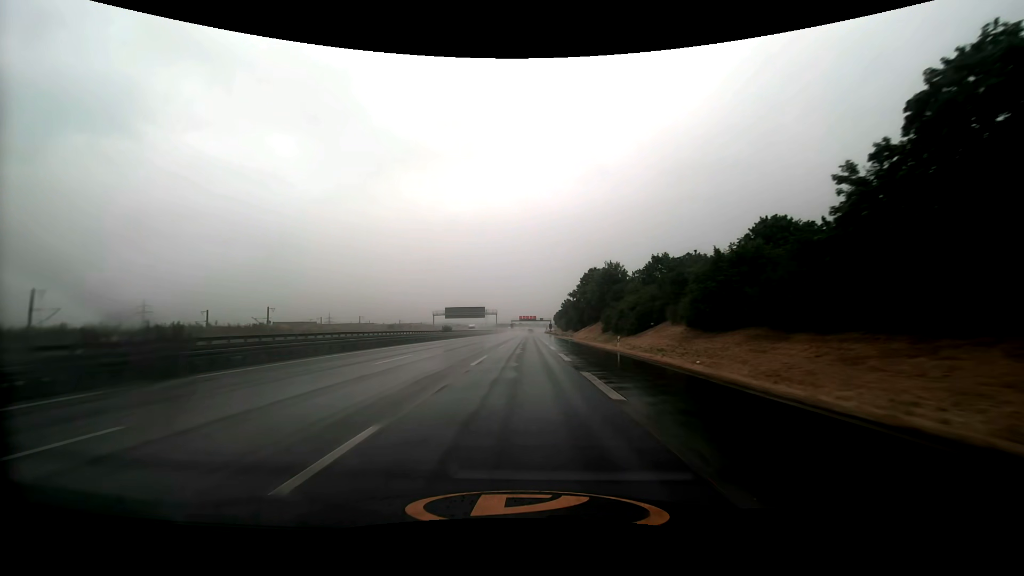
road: motorway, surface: asphalt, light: Day
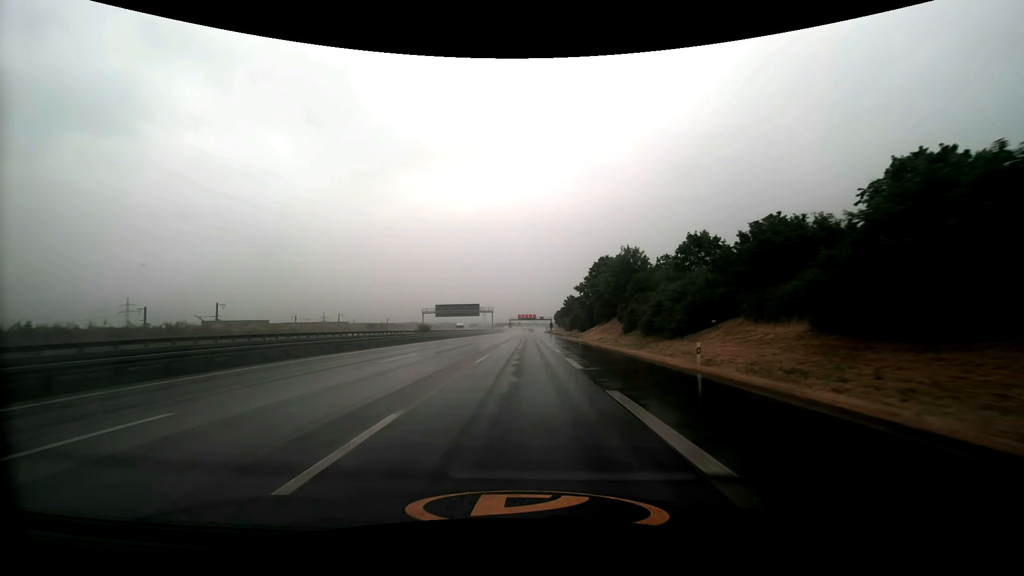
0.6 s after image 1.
(0.0, +17.2) m; 0°
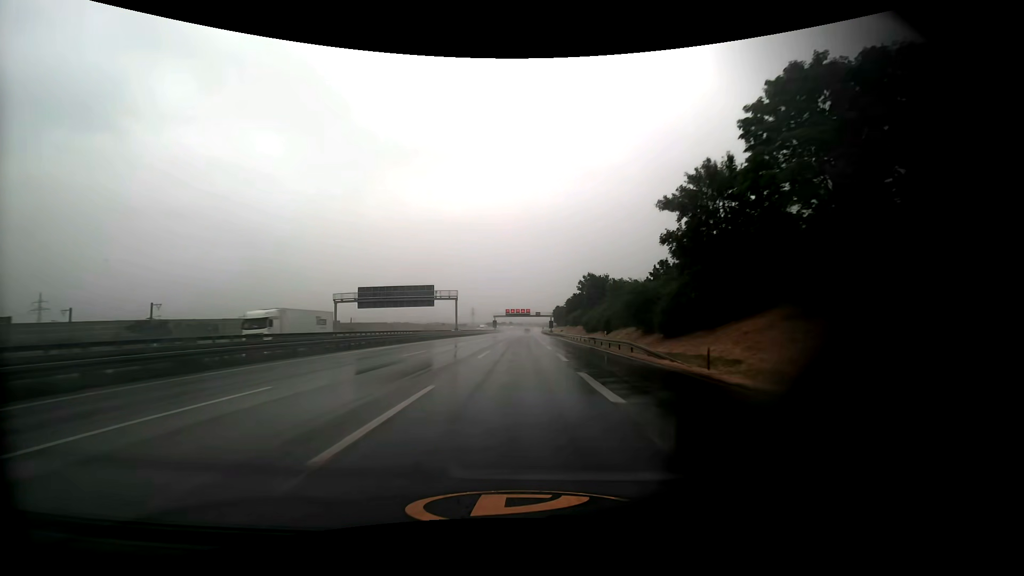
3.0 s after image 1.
(+0.7, +69.1) m; +1°
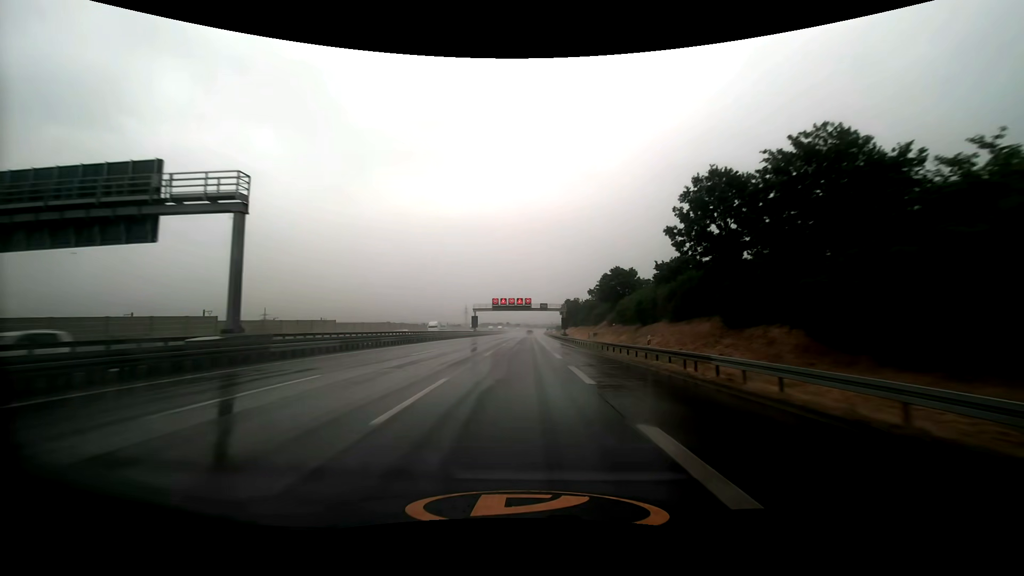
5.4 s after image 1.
(0.0, +70.1) m; 0°
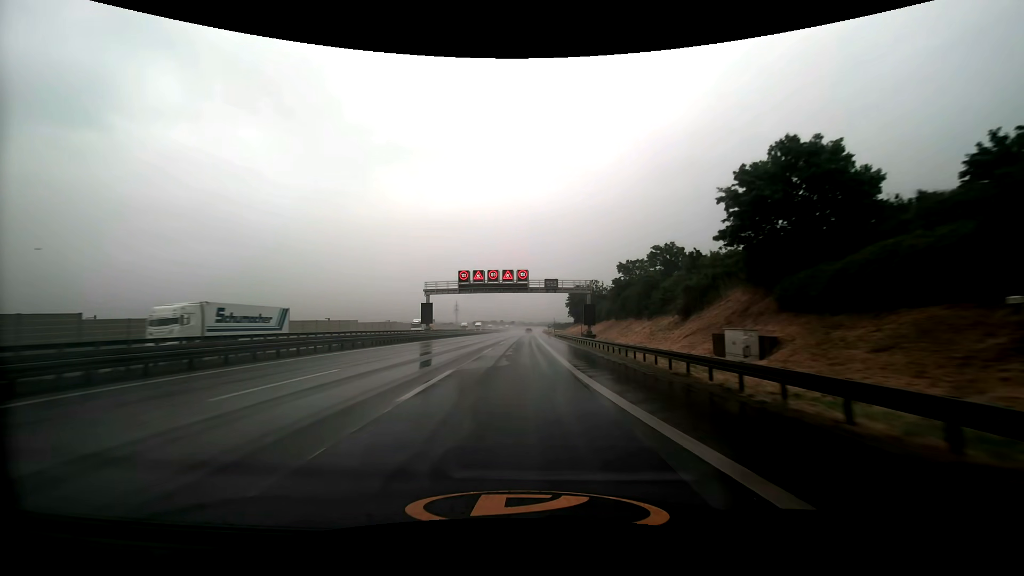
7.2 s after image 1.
(+0.3, +52.4) m; 0°
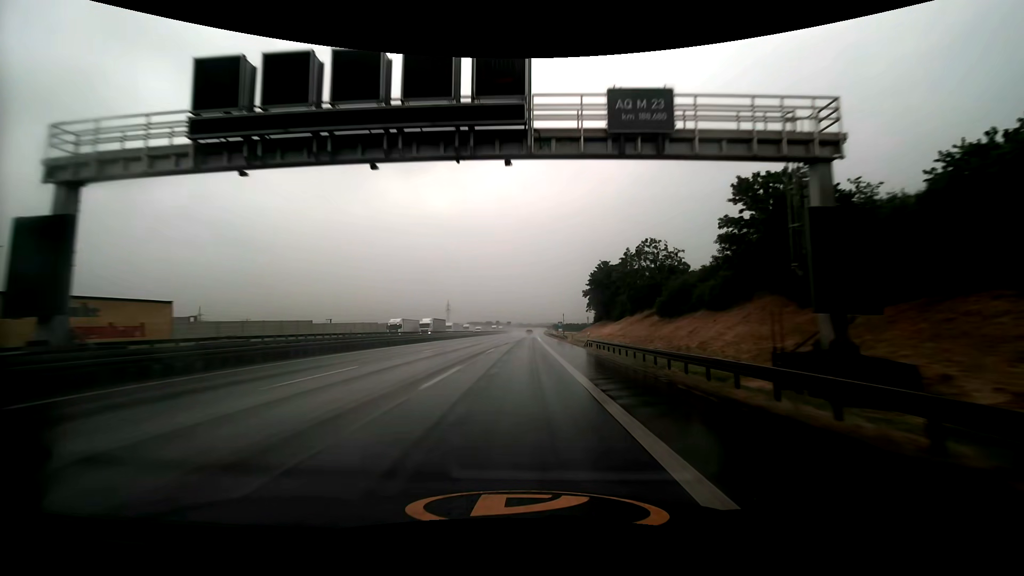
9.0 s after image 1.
(+0.3, +52.1) m; 0°
(0, +10) (0, +20) (0, +30) (0, +40) (0, +50) (0, +60) (0, +70) (0, +80) (0, +90) (0, +100) m
